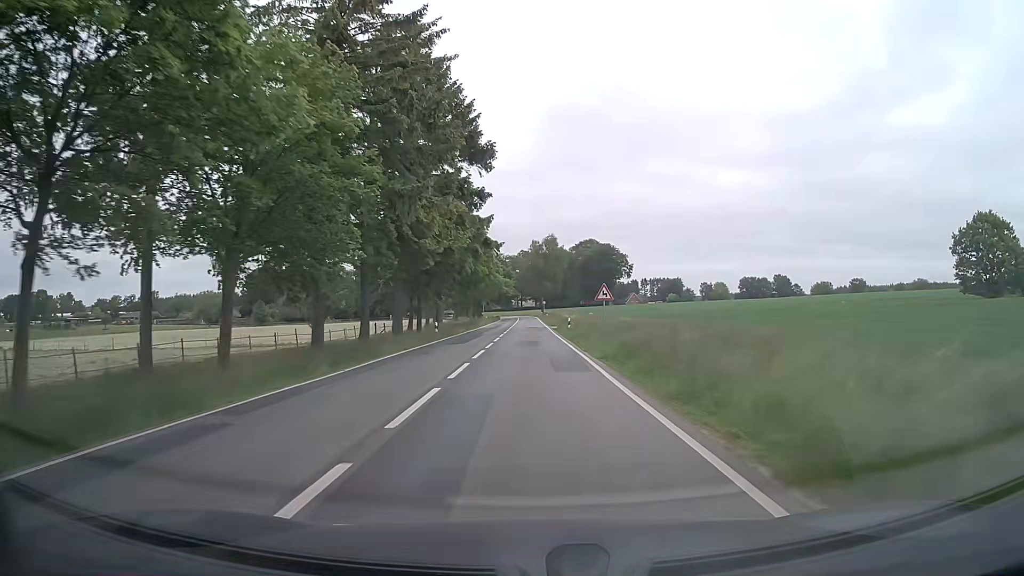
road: secondary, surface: asphalt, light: Day
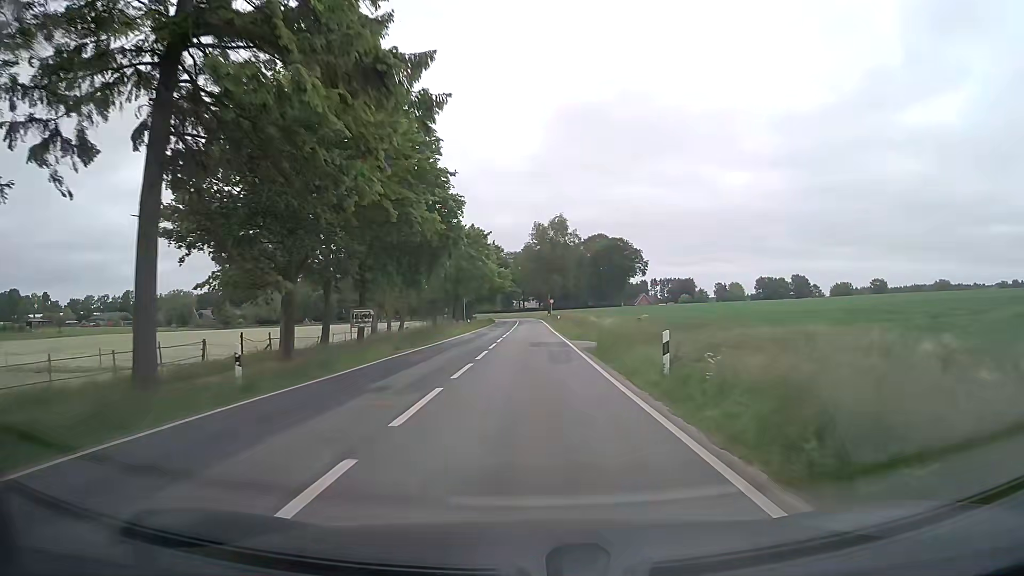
(-0.1, +30.8) m; -1°
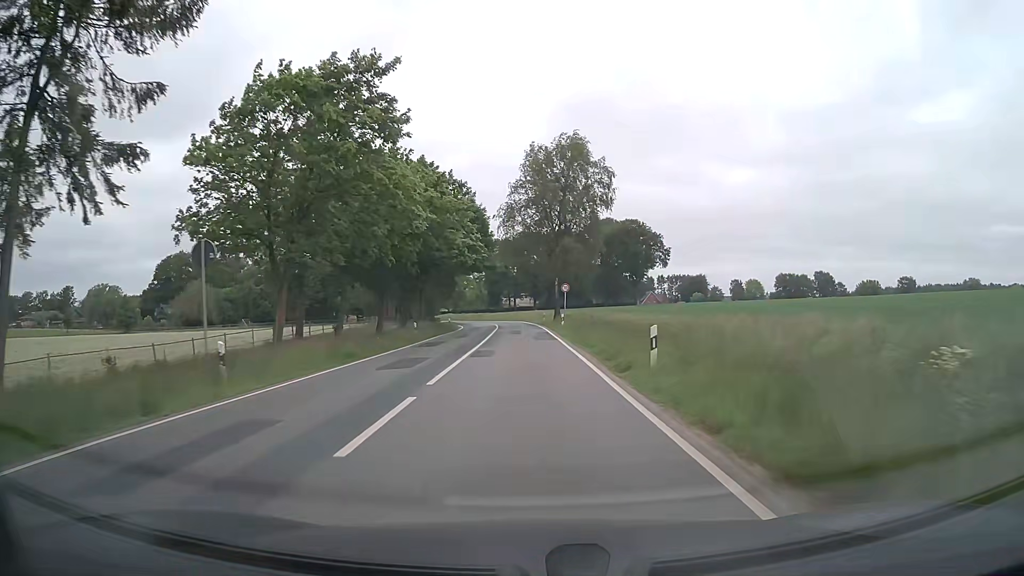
(+0.4, +51.2) m; 0°
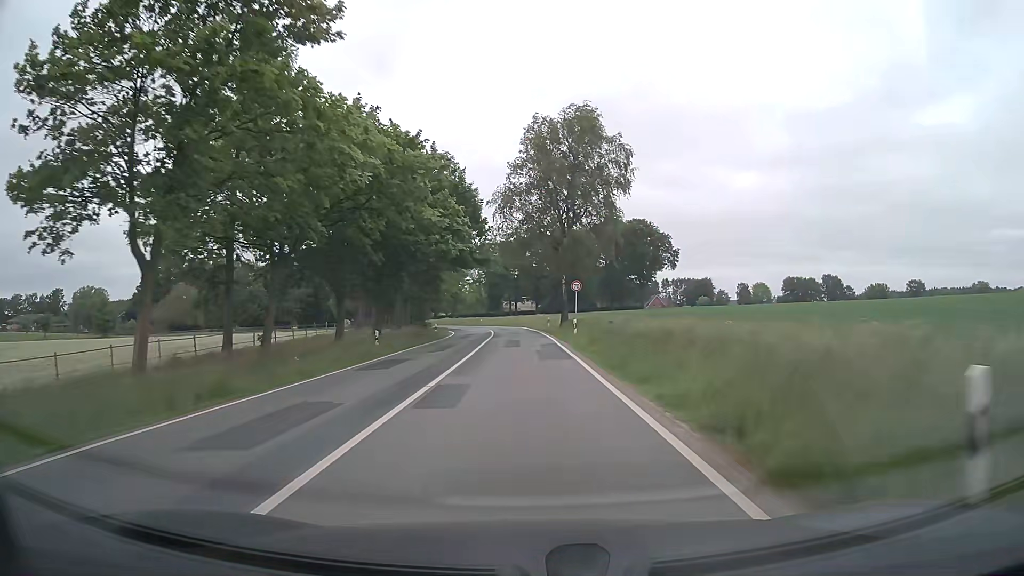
(+0.1, +9.9) m; 0°
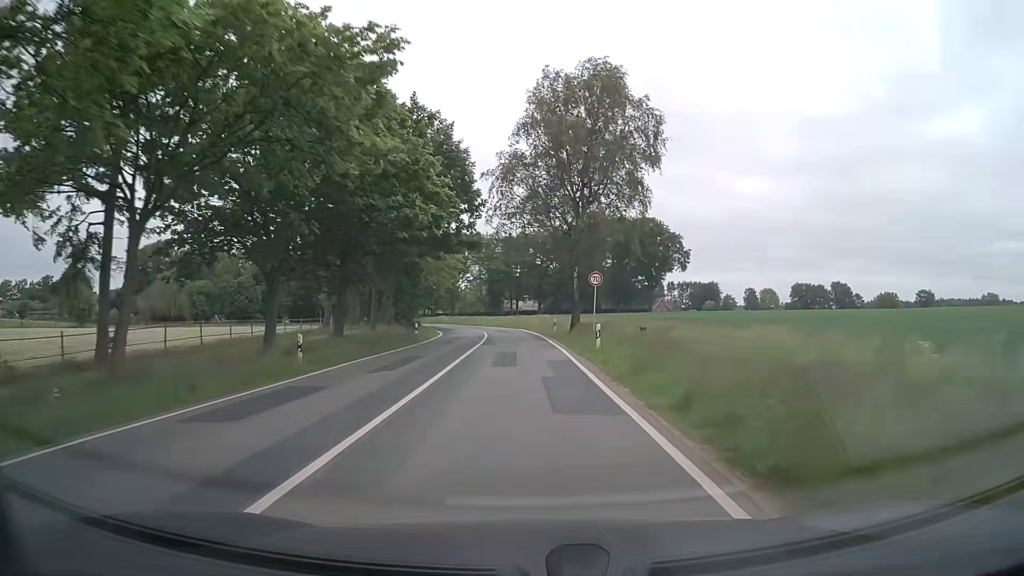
(-0.1, +9.8) m; 0°
